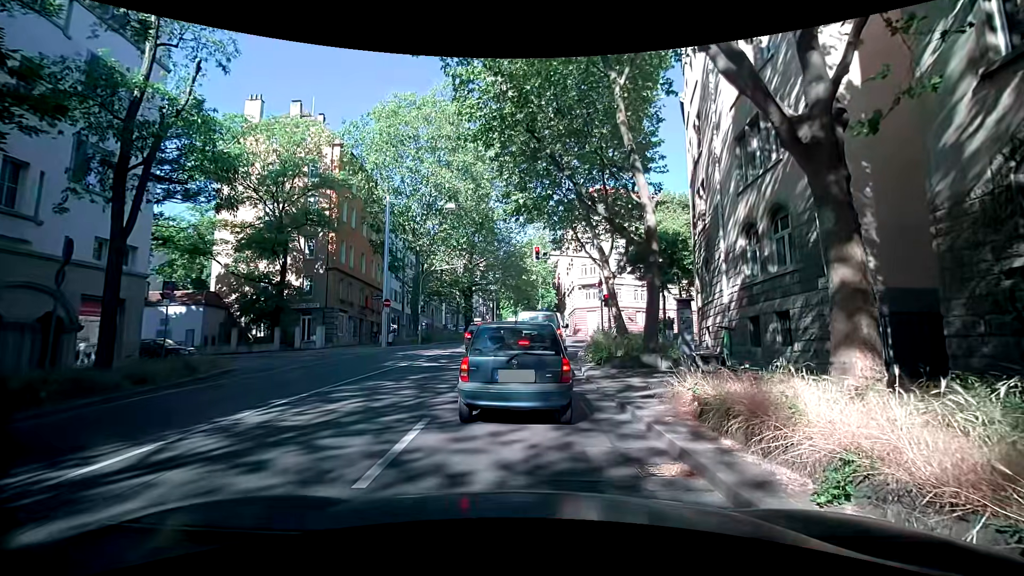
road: secondary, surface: asphalt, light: Day
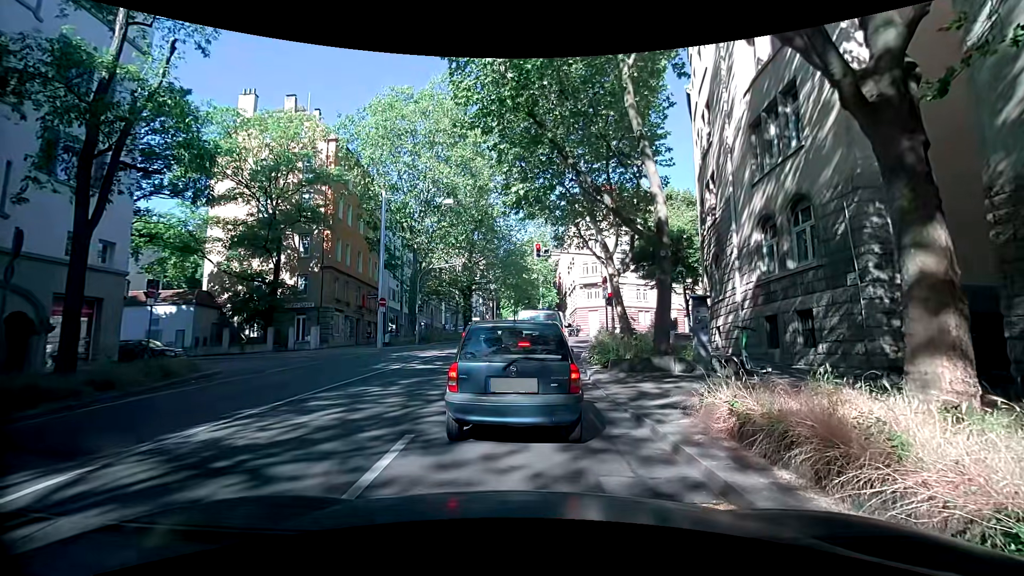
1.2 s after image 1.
(0.0, +1.1) m; 0°
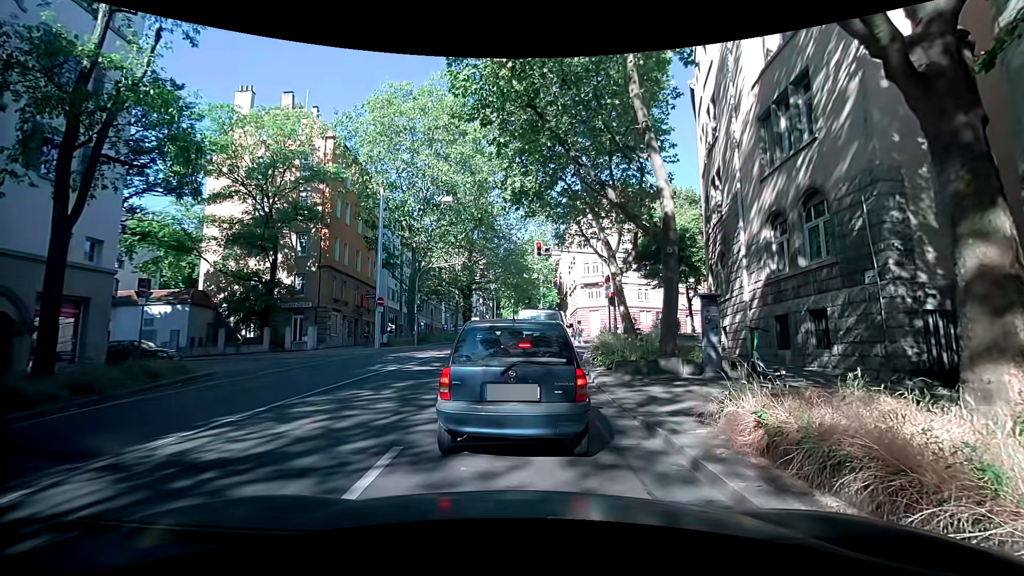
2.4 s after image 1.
(0.0, +0.6) m; 0°
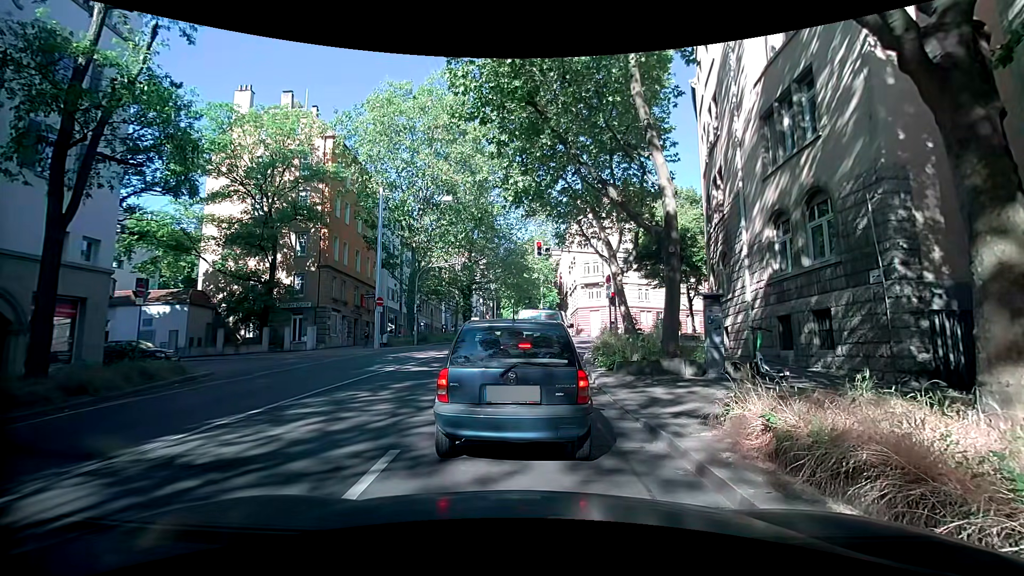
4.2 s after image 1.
(0.0, +0.2) m; 0°
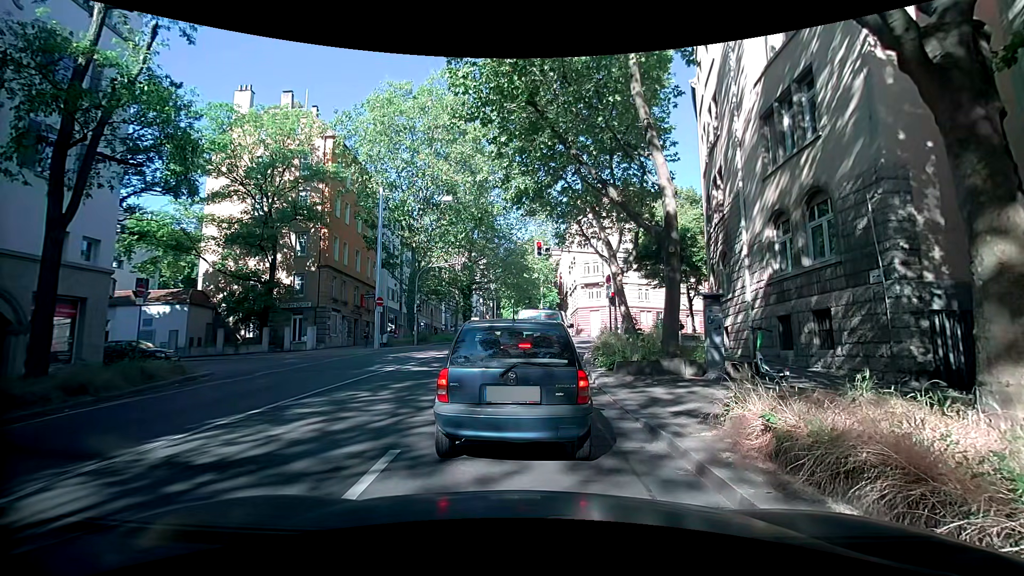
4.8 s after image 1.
(0.0, 0.0) m; 0°
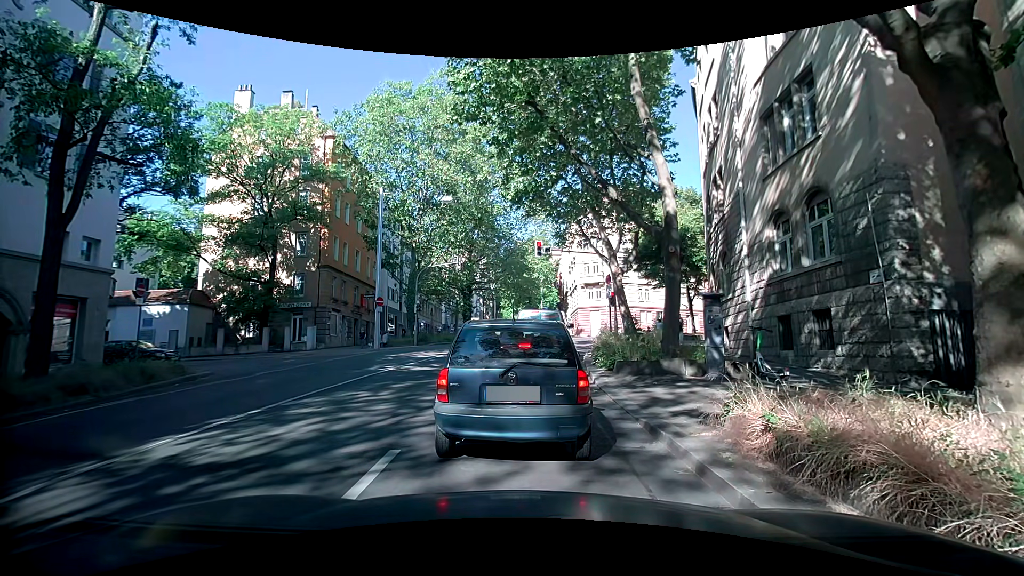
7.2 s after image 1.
(0.0, 0.0) m; 0°
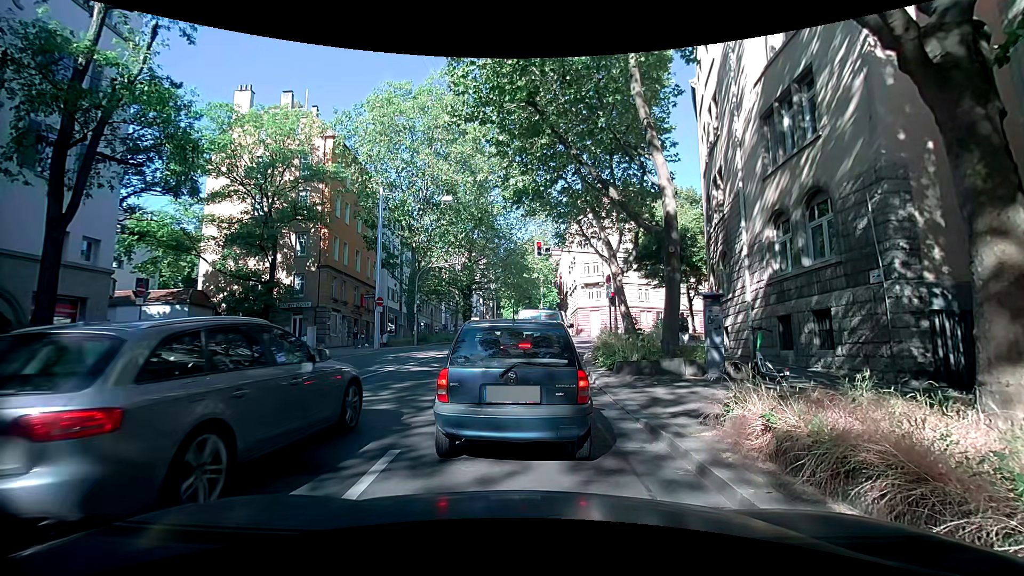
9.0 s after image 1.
(0.0, 0.0) m; 0°
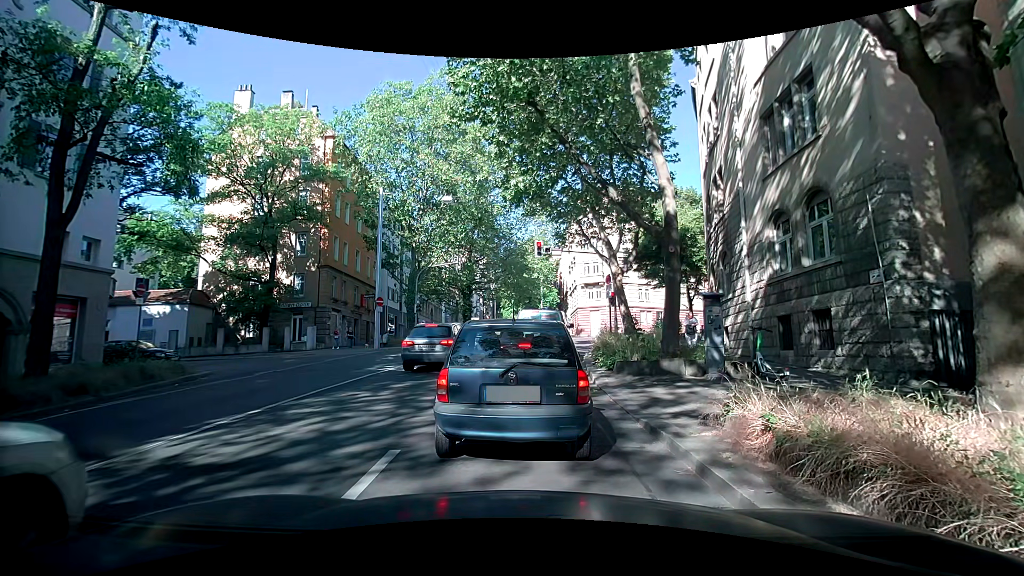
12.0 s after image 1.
(0.0, 0.0) m; 0°
